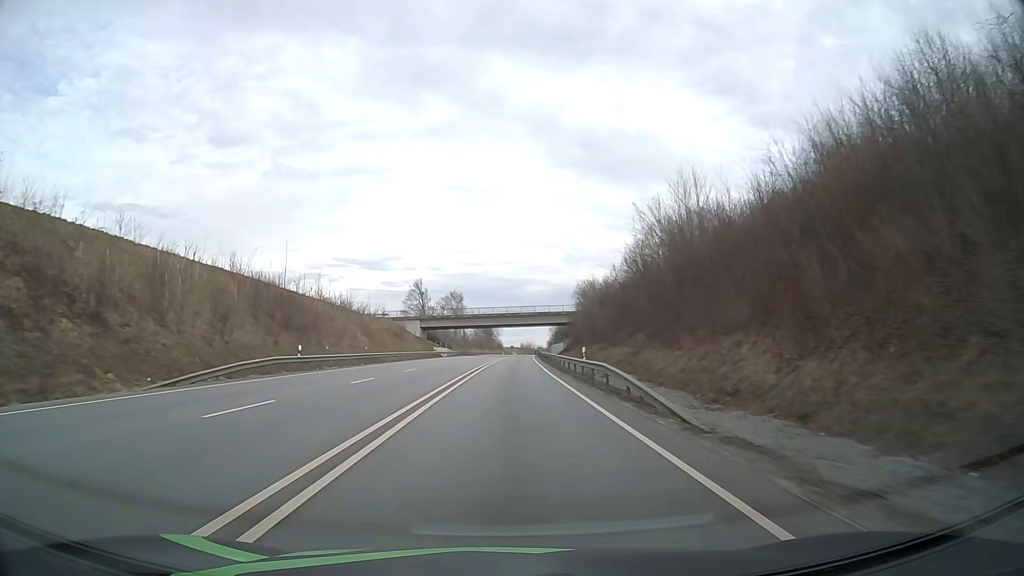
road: primary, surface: asphalt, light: Day
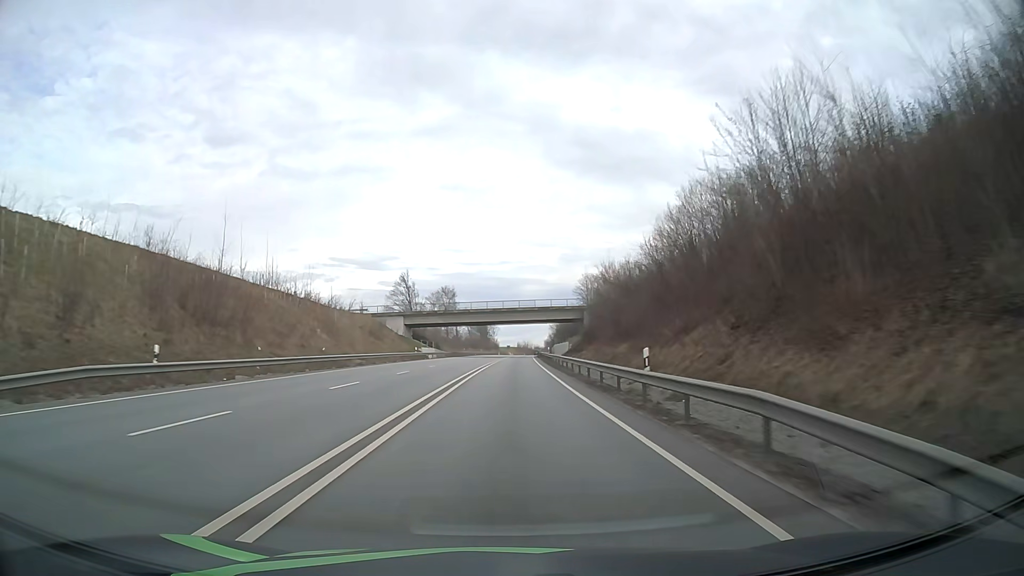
(+0.1, +14.6) m; 0°
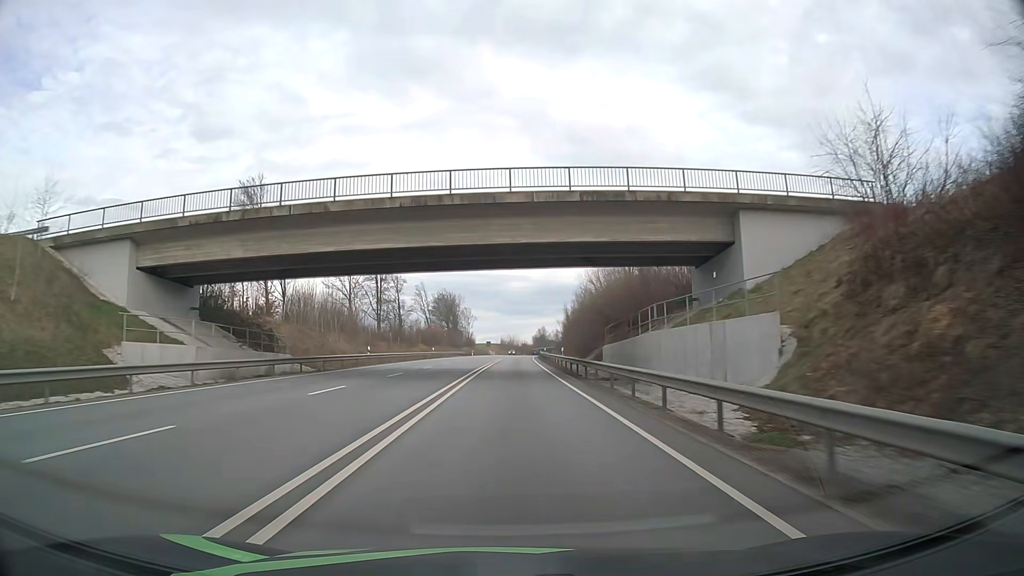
(+1.1, +74.3) m; +1°
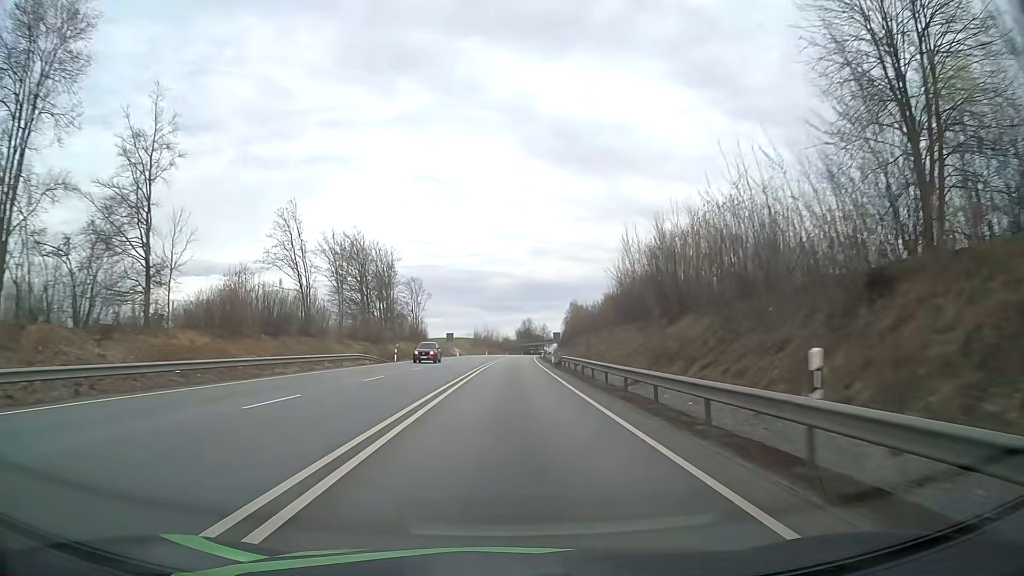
(+1.0, +76.3) m; +2°
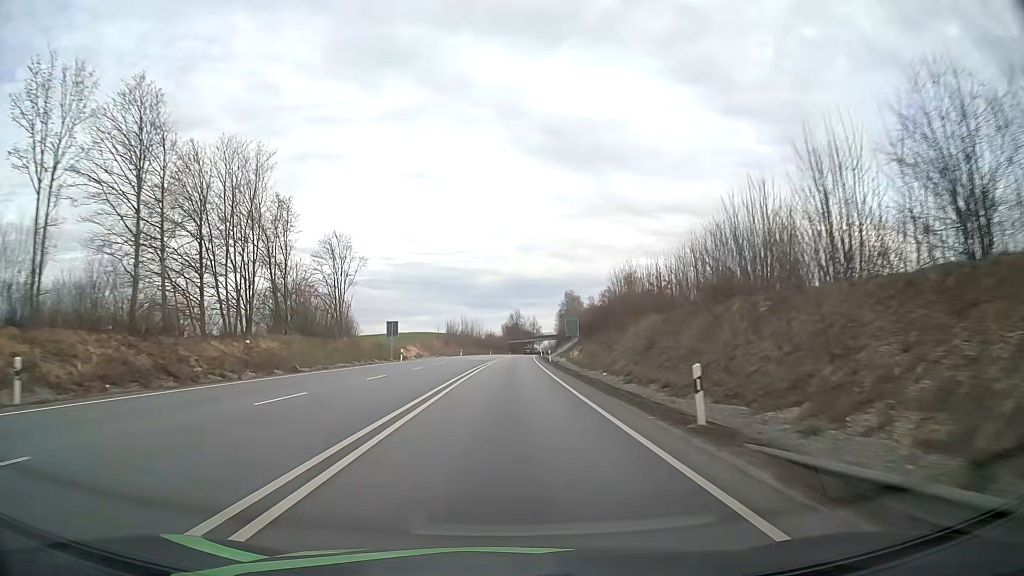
(+0.5, +46.8) m; +1°
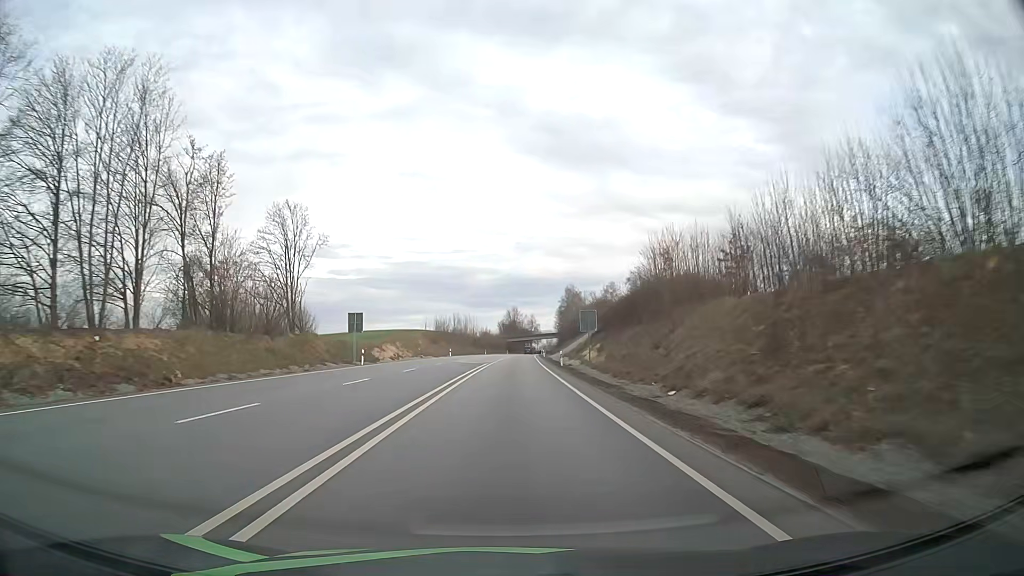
(0.0, +15.8) m; 0°
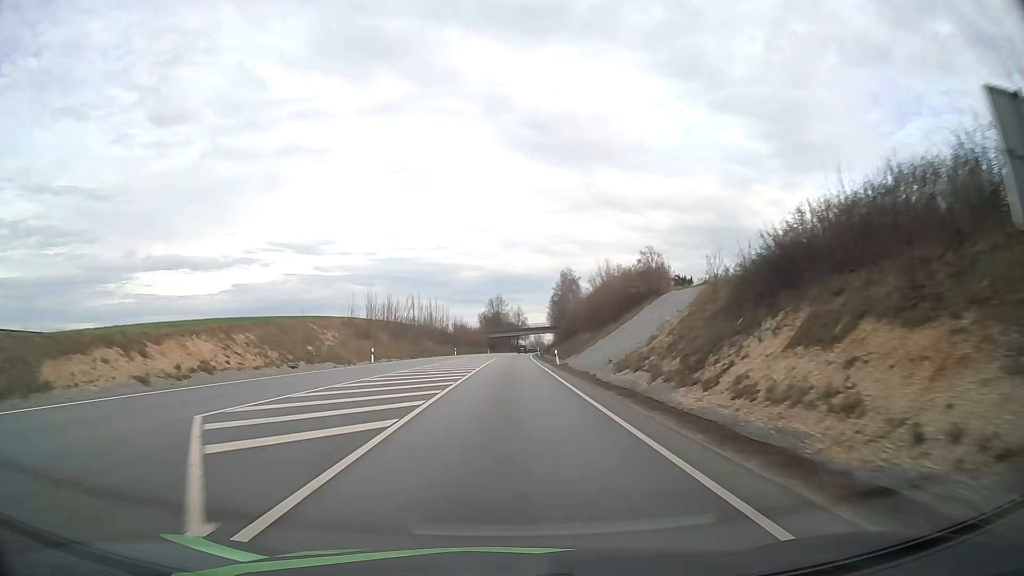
(+0.6, +47.3) m; +1°
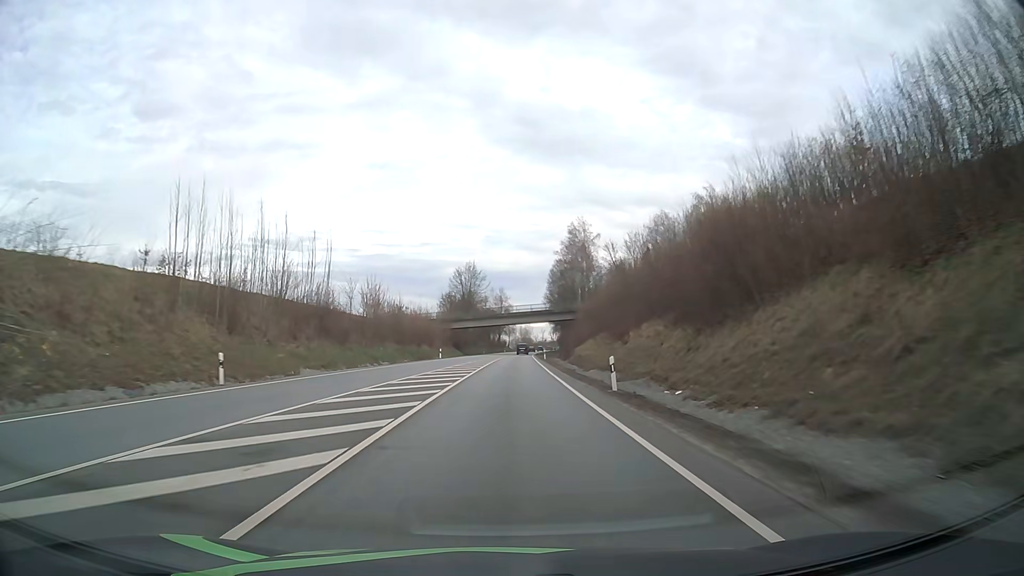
(+1.0, +78.2) m; +2°
(0, +10) (0, +20) (0, +30) (0, +40) (+1, +50) (+1, +60) (+1, +70) (+2, +80) (+2, +90) (+2, +100) m
